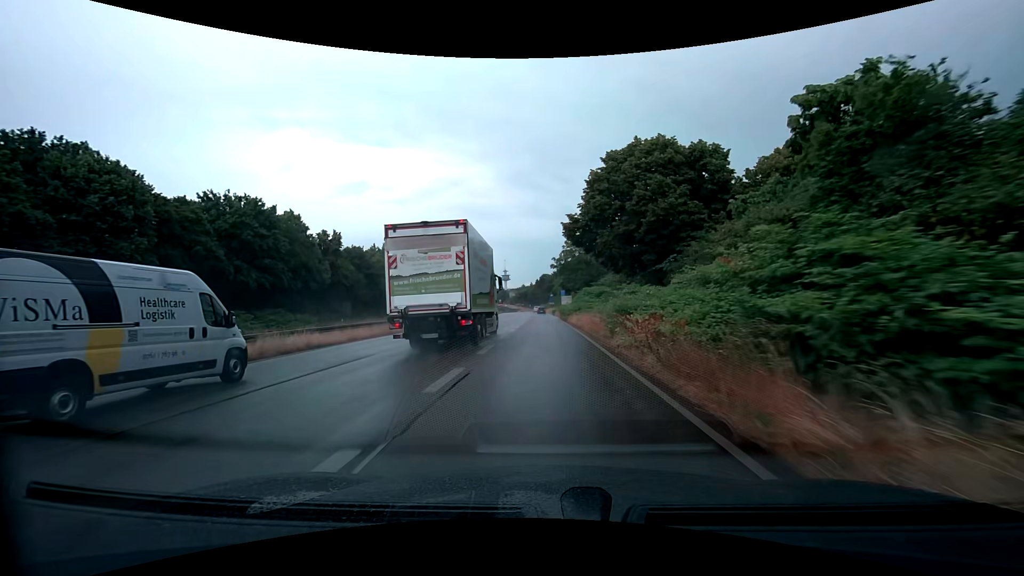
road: trunk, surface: asphalt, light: Day
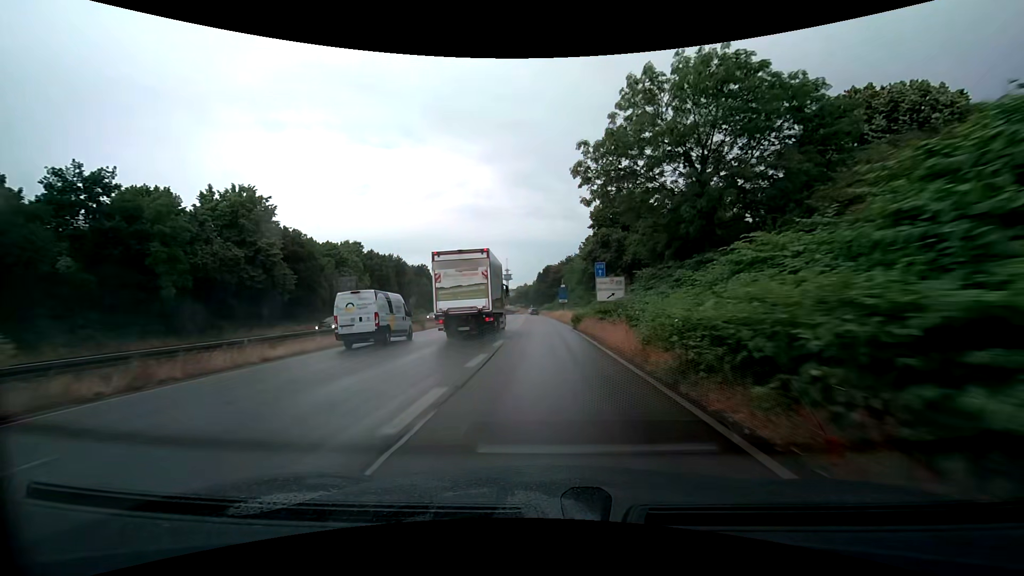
(-0.1, +51.5) m; 0°
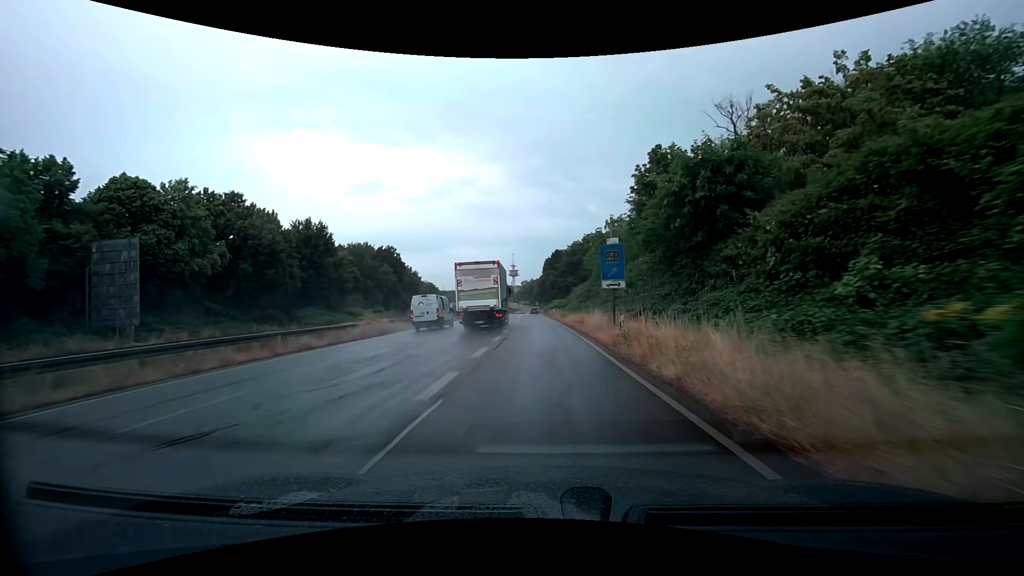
(-0.2, +40.9) m; -1°
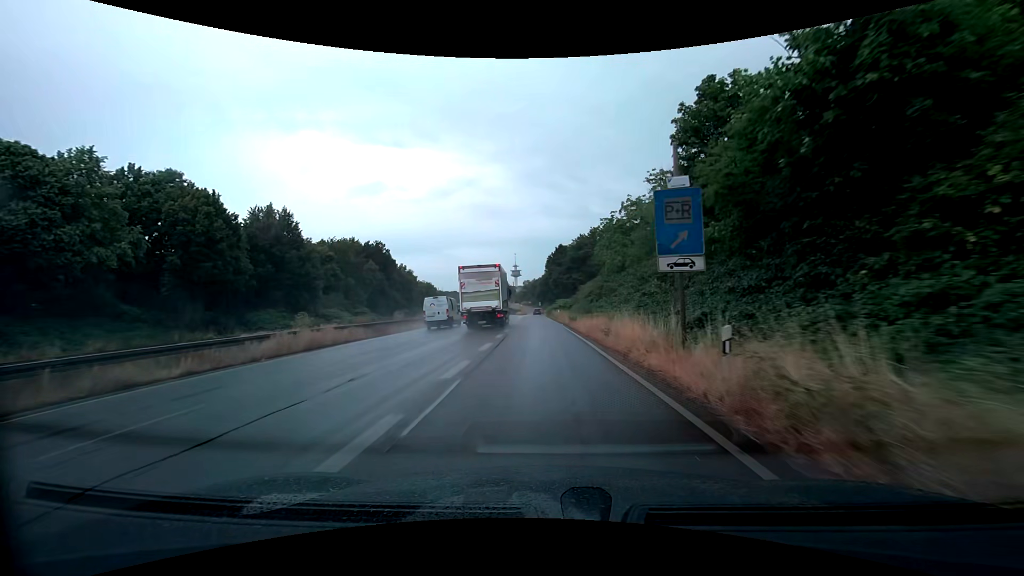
(0.0, +10.1) m; 0°
(0, +10) (0, +20) (0, +30) (-1, +40) (-1, +50) (-1, +60) (-1, +70) (-2, +80) (-2, +90) (-2, +100) m
